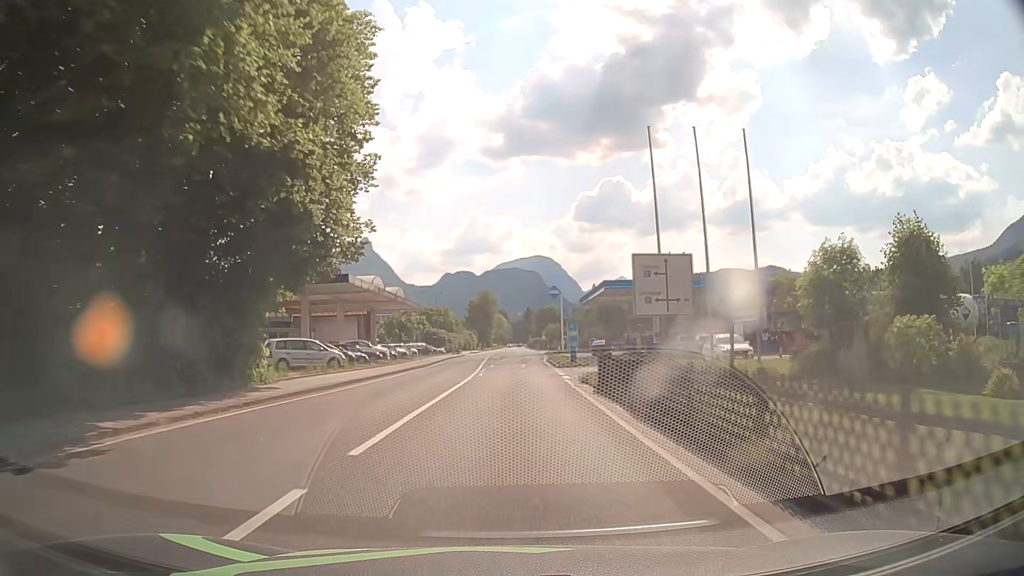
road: primary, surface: asphalt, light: Day
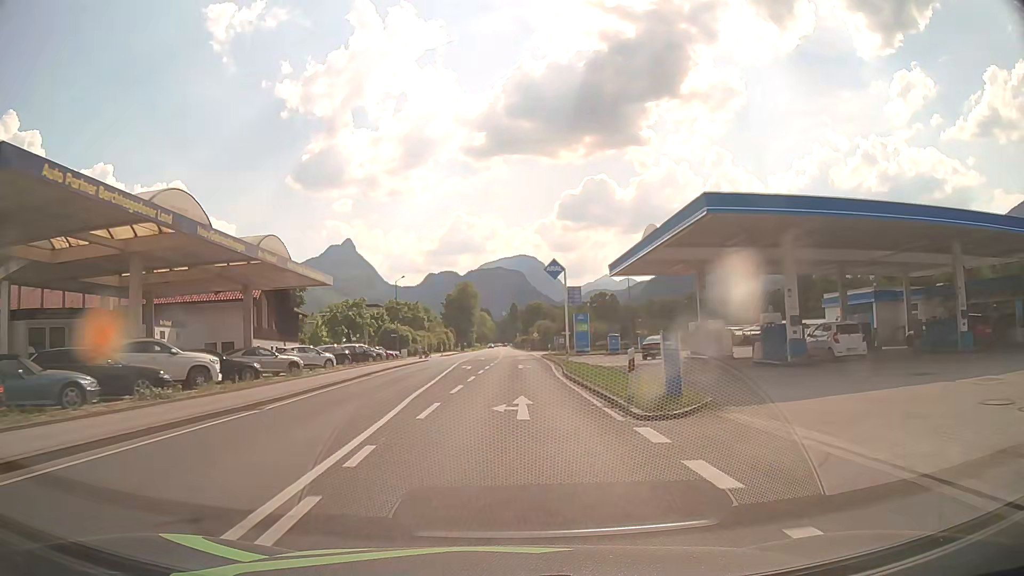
(+0.3, +27.5) m; +1°
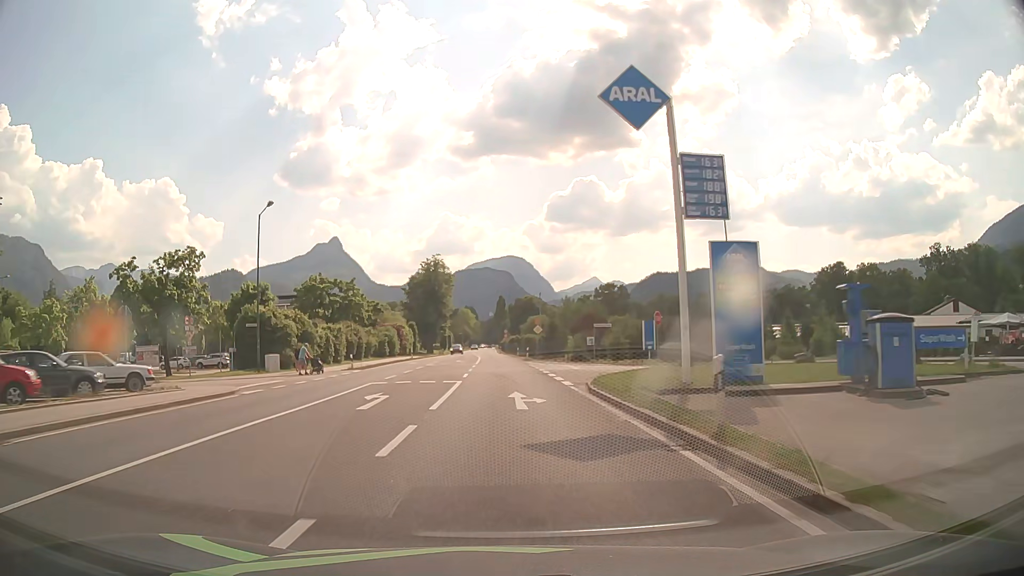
(+0.7, +45.9) m; +1°
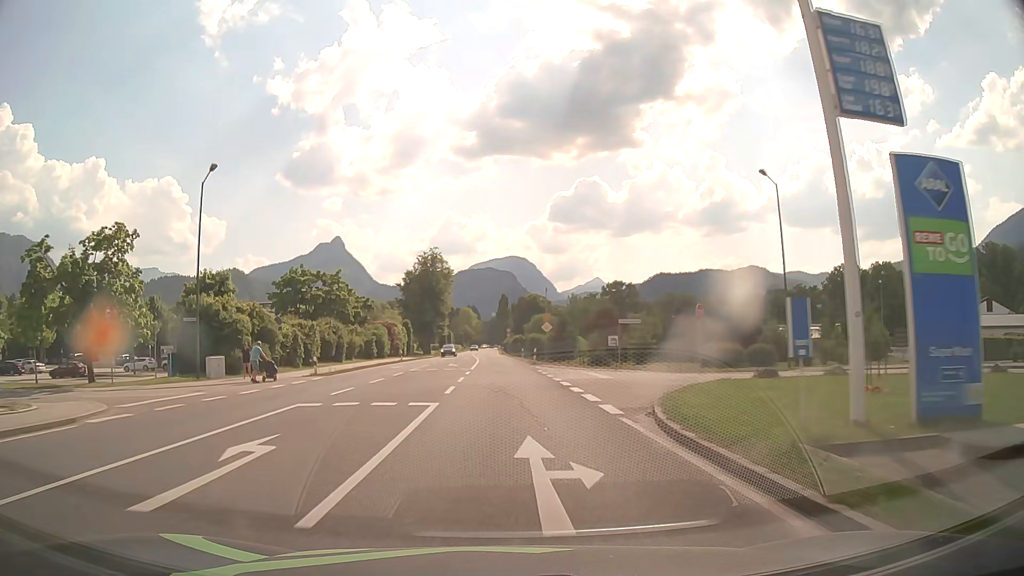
(0.0, +9.2) m; 0°
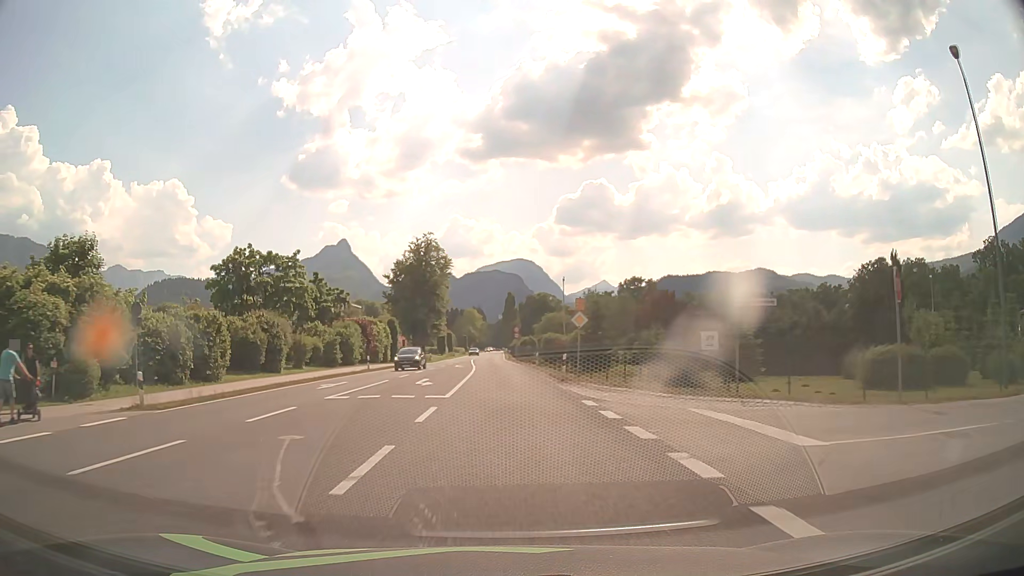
(0.0, +18.3) m; 0°
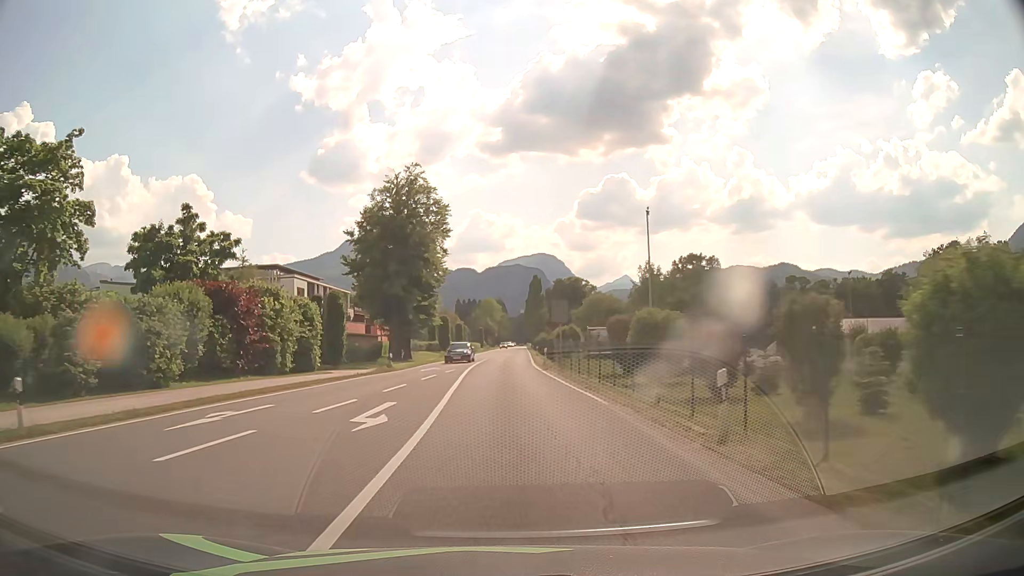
(-0.5, +36.6) m; -2°
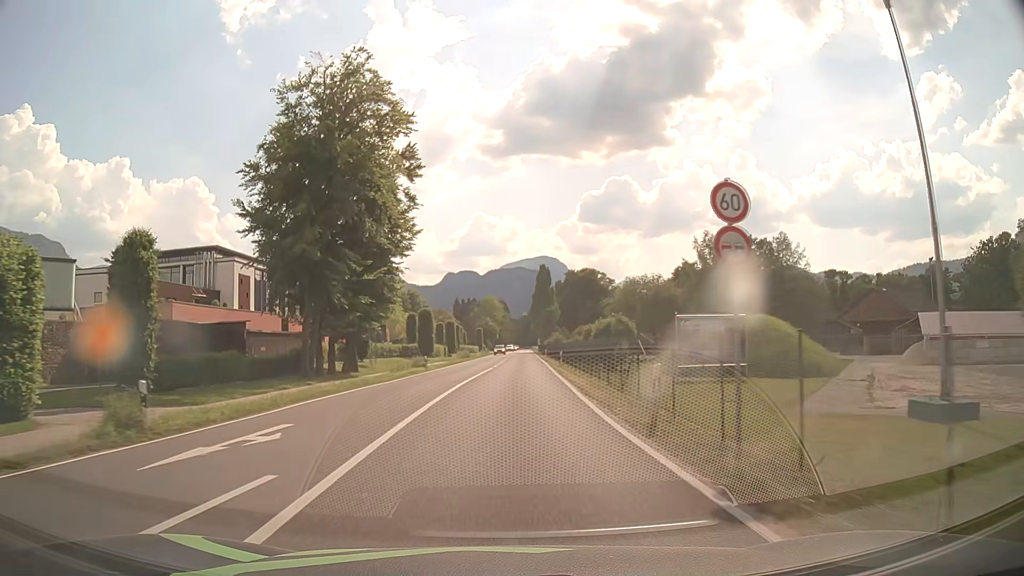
(-0.1, +27.4) m; 0°
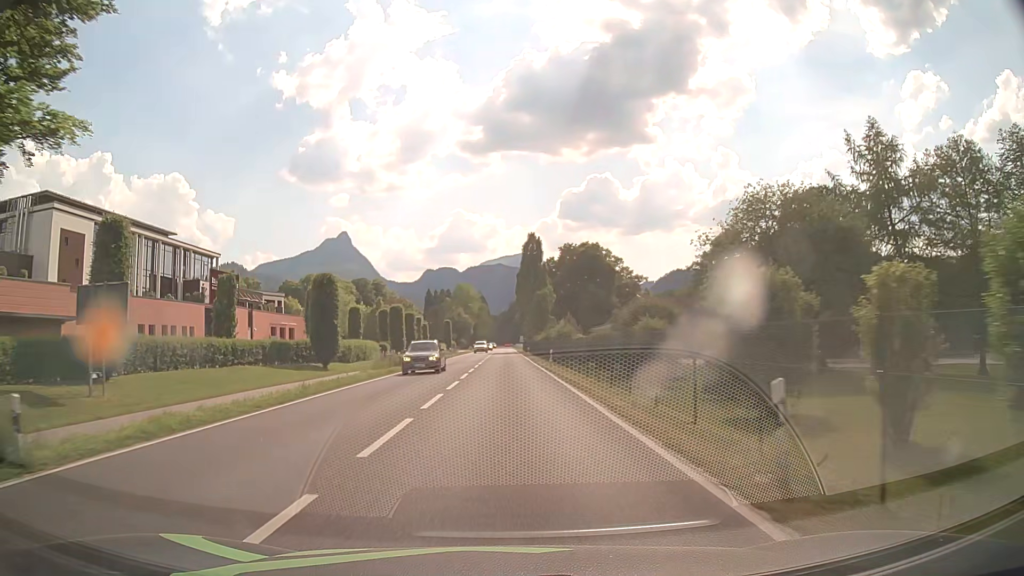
(+0.5, +36.5) m; +2°
(0, +10) (0, +20) (0, +30) (0, +40) (0, +50) (0, +60) (0, +70) (0, +80) (0, +90) (0, +100) m
